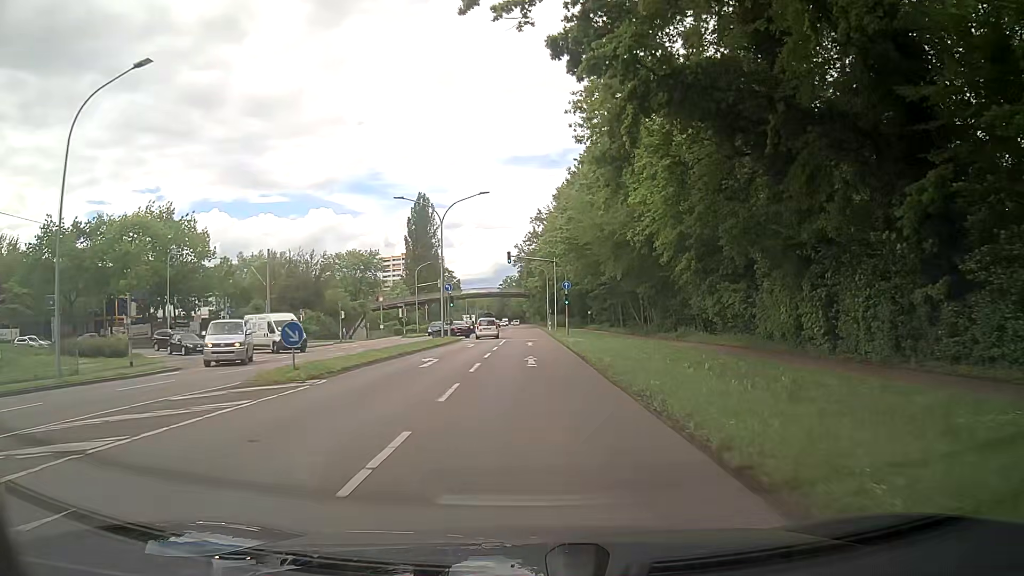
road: secondary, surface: asphalt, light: Day
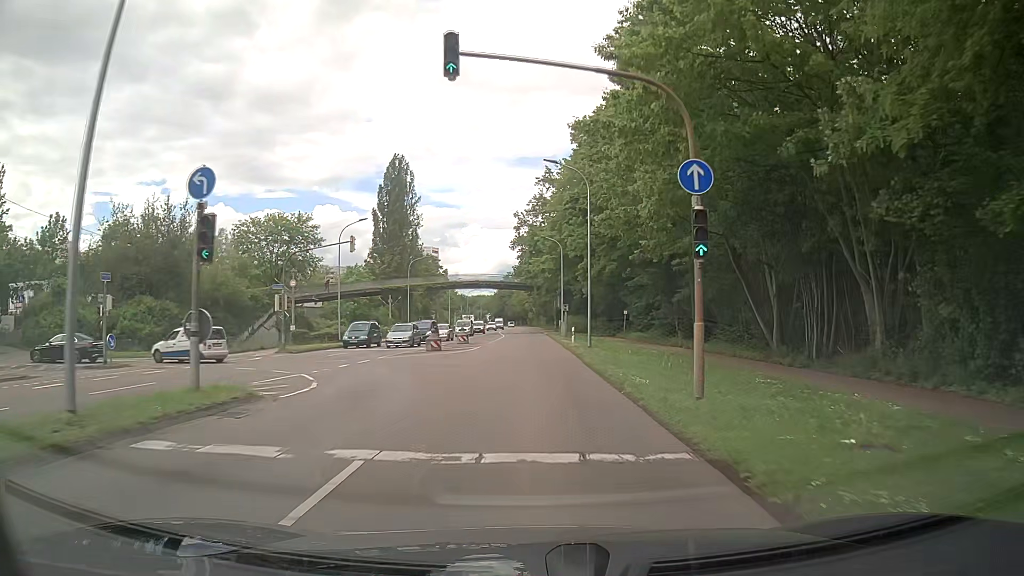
(-0.2, +37.8) m; -1°
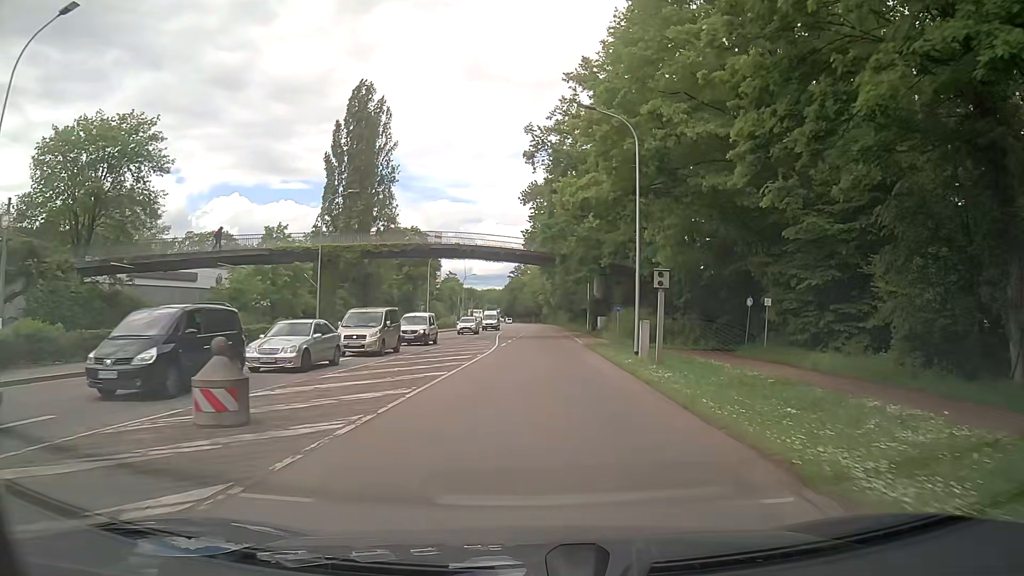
(-0.2, +38.3) m; 0°
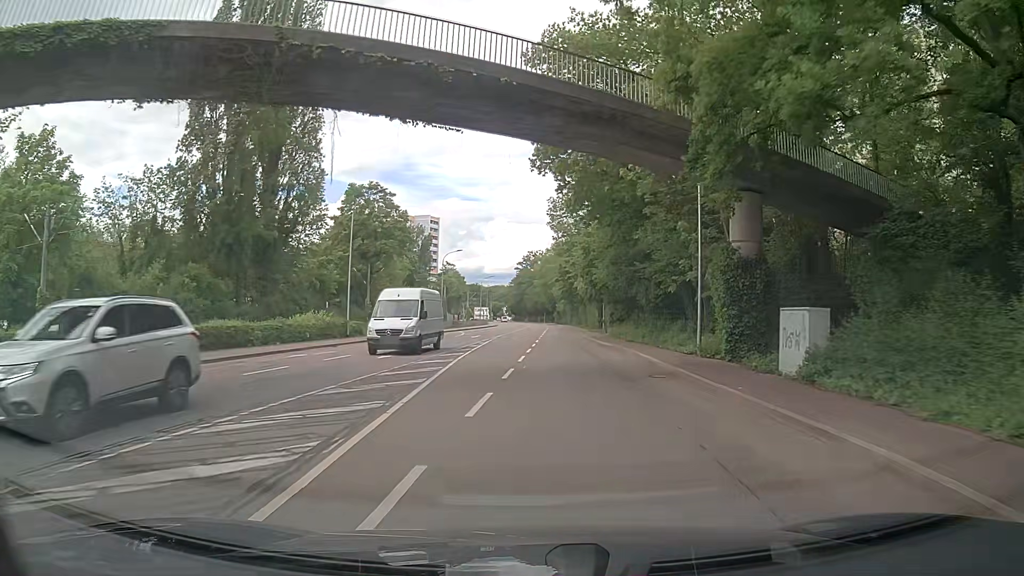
(-0.5, +38.7) m; -1°
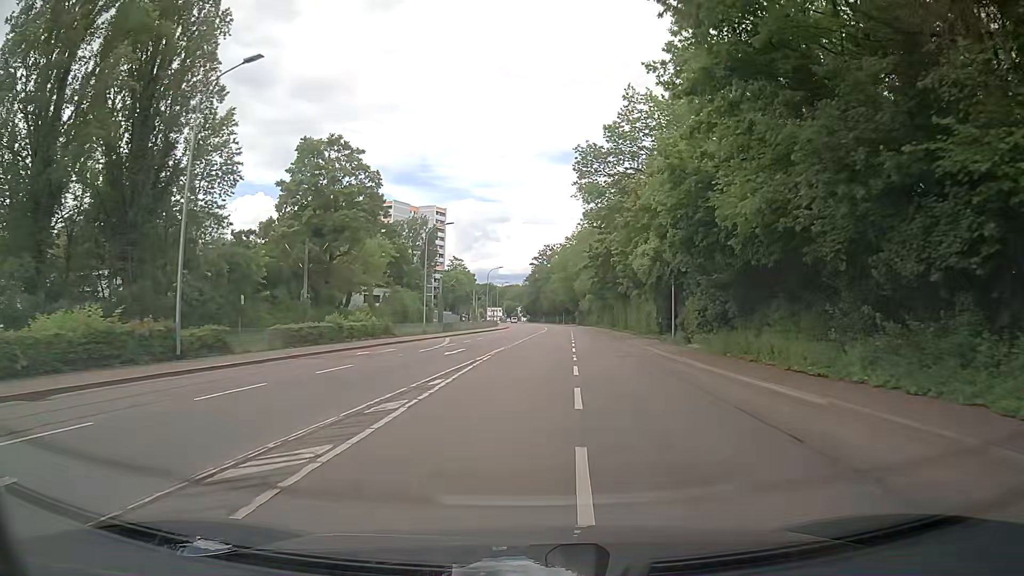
(-0.3, +23.2) m; -1°
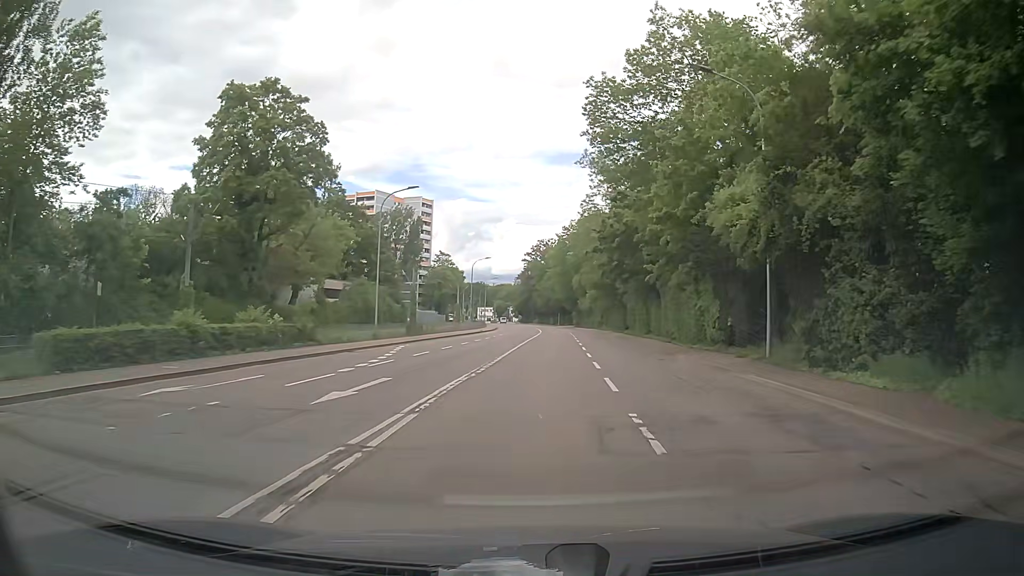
(-0.1, +15.5) m; +1°
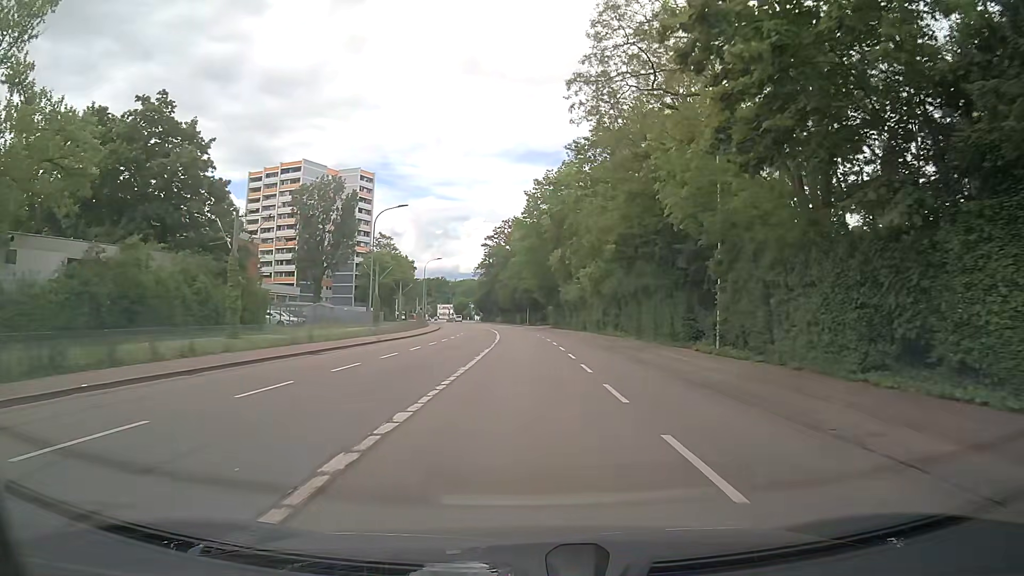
(+1.0, +38.2) m; +3°
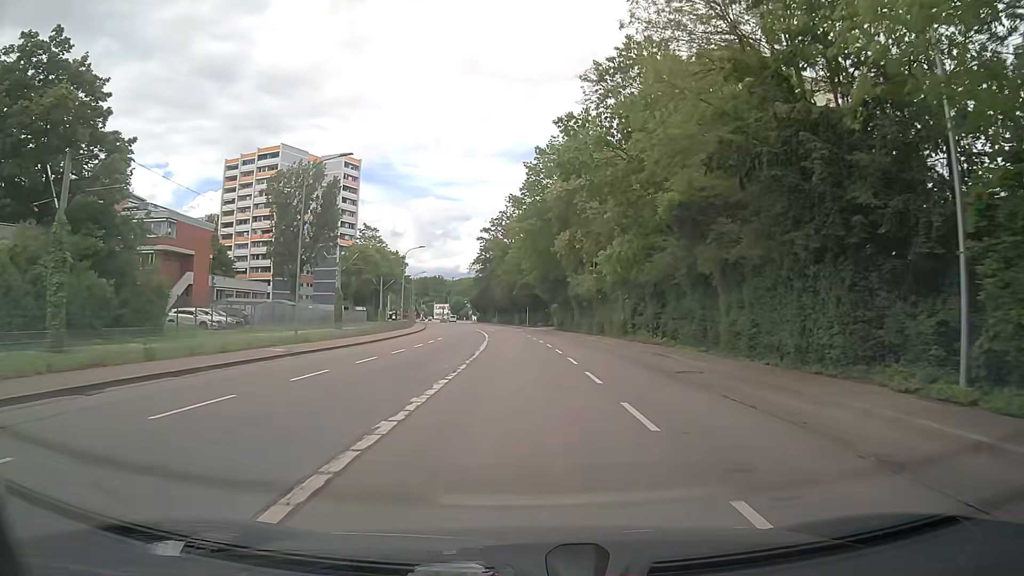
(-0.1, +15.0) m; 0°
(0, +10) (0, +20) (0, +30) (-1, +40) (-1, +50) (-2, +60) (-3, +70) (-5, +80) (-6, +90) (-8, +100) m
